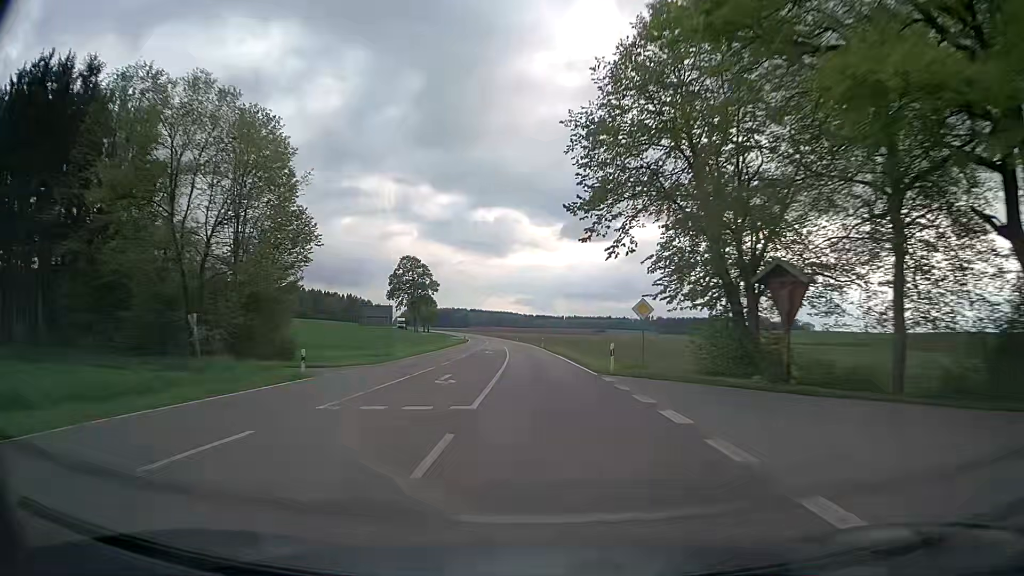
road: secondary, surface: asphalt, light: Day
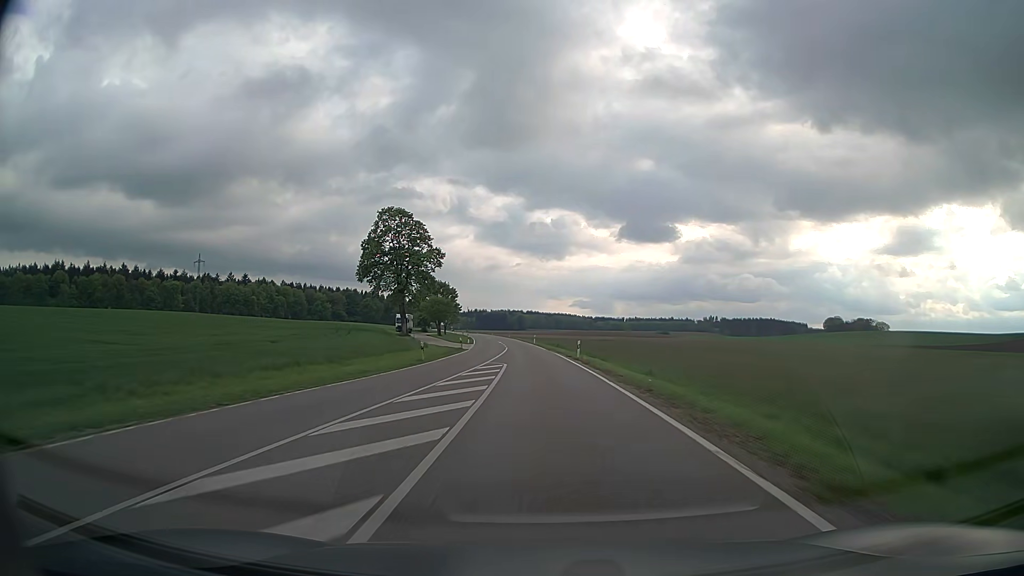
(-2.6, +69.7) m; -5°
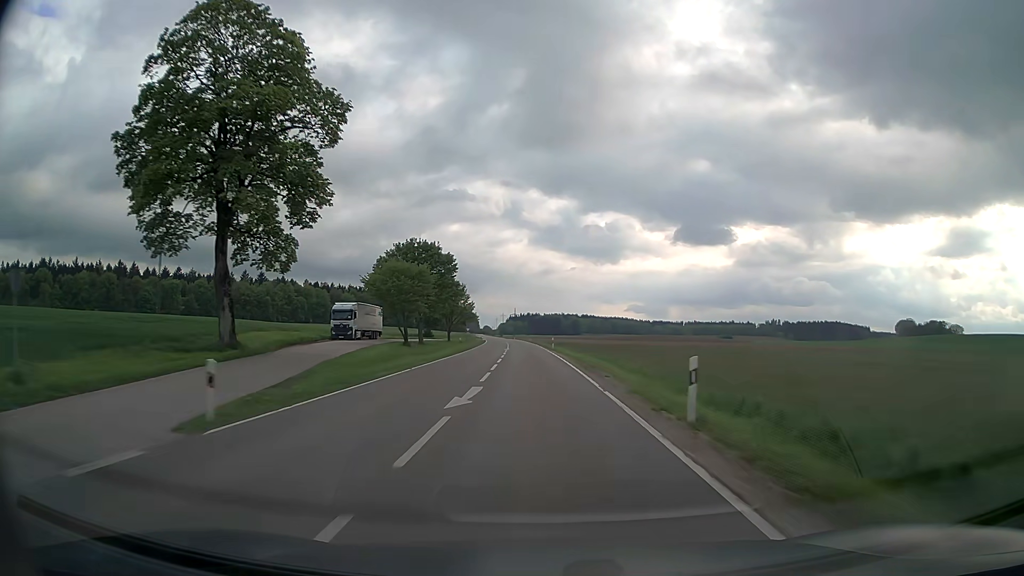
(-2.7, +69.6) m; -5°
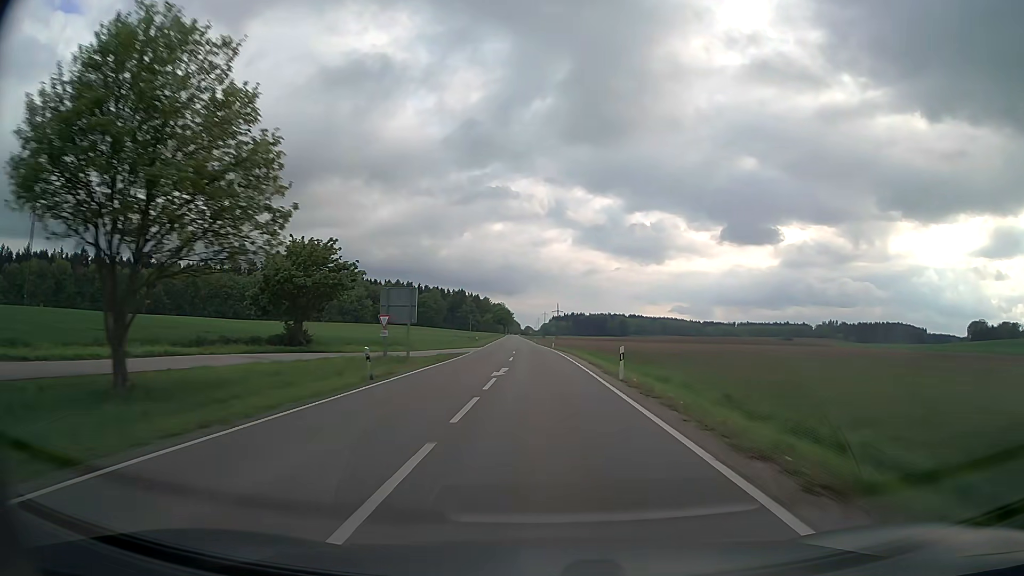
(-3.5, +86.8) m; -4°
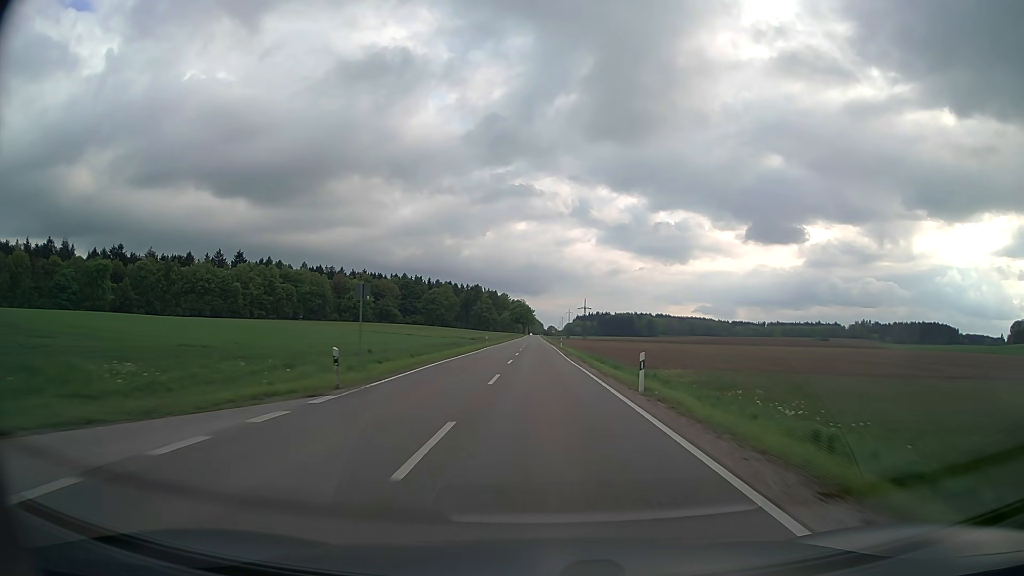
(-0.9, +52.2) m; -2°
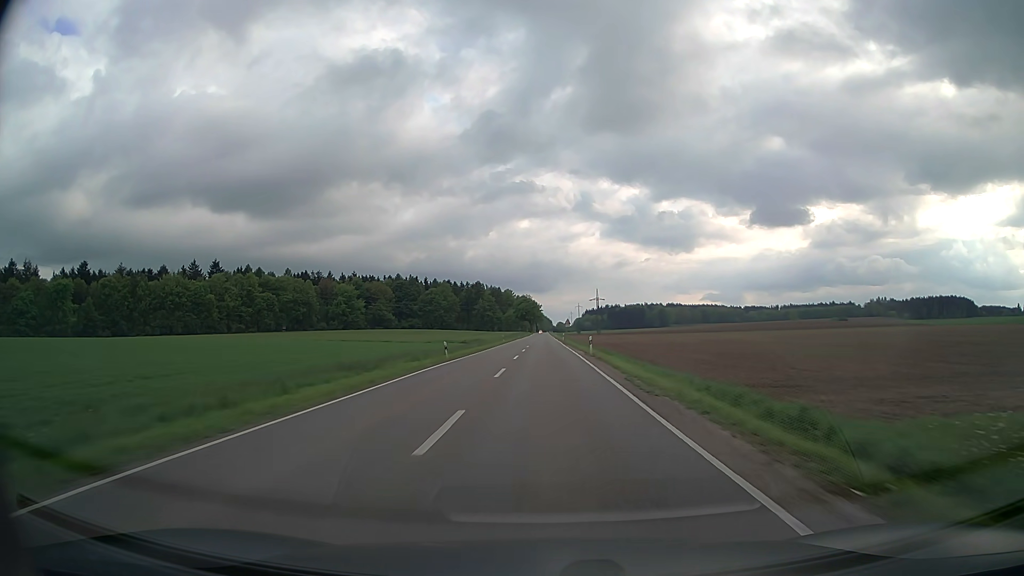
(-0.1, +34.8) m; 0°
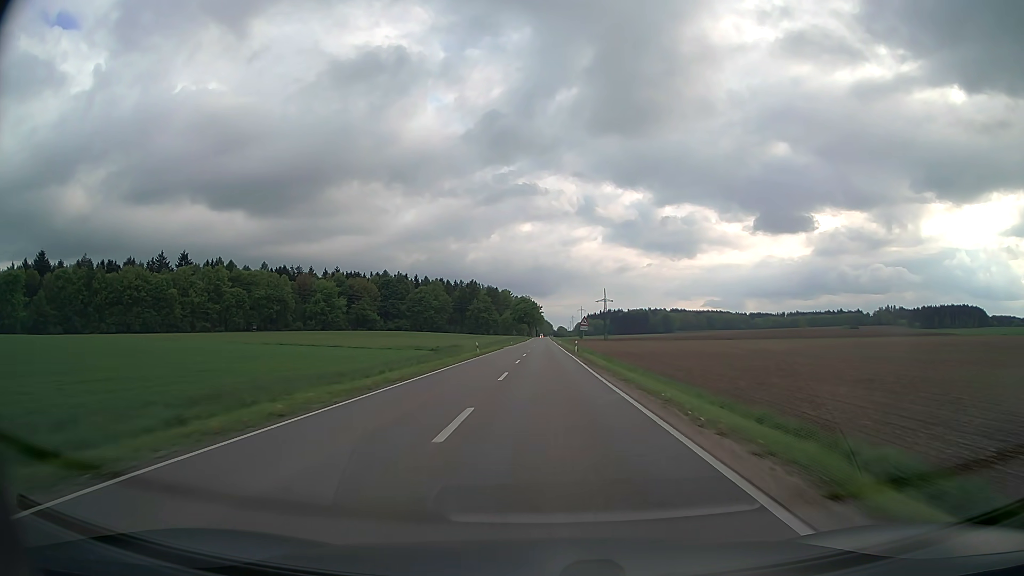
(-0.3, +34.8) m; -1°
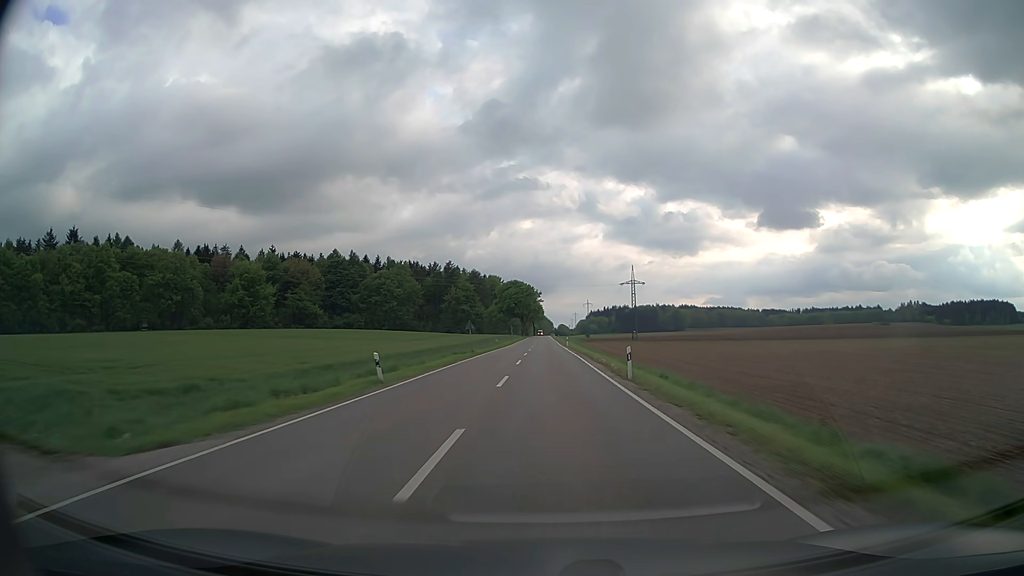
(+0.1, +87.0) m; 0°
(0, +10) (0, +20) (0, +30) (0, +40) (0, +50) (0, +60) (0, +70) (0, +80) (0, +90) (0, +100) m
